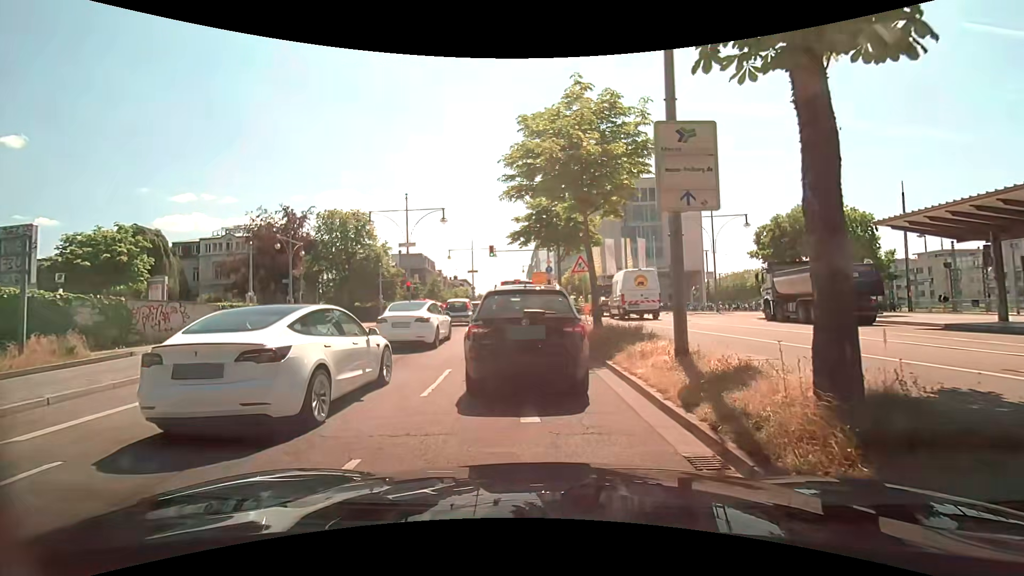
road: primary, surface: asphalt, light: Day
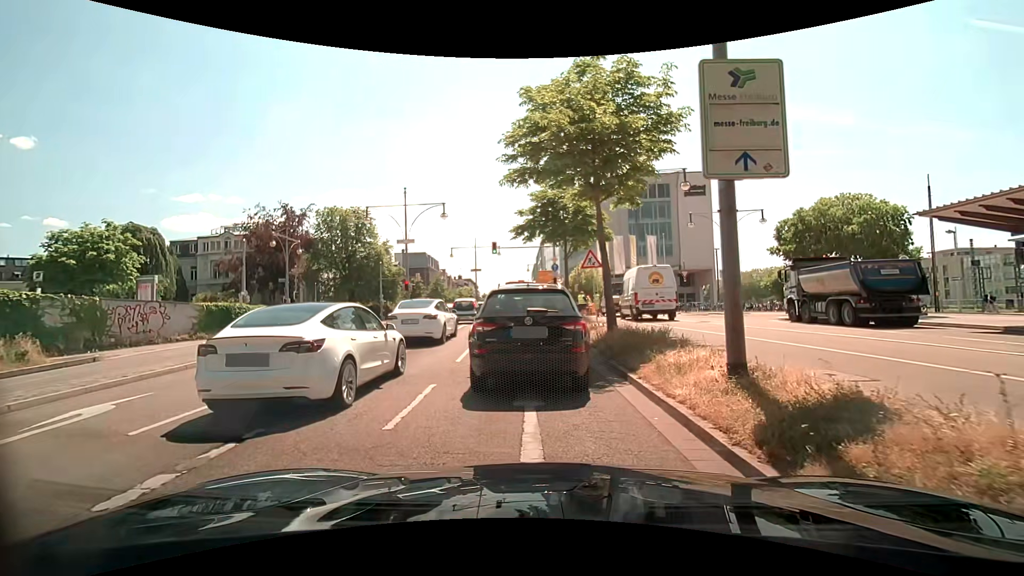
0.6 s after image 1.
(0.0, +2.1) m; -1°
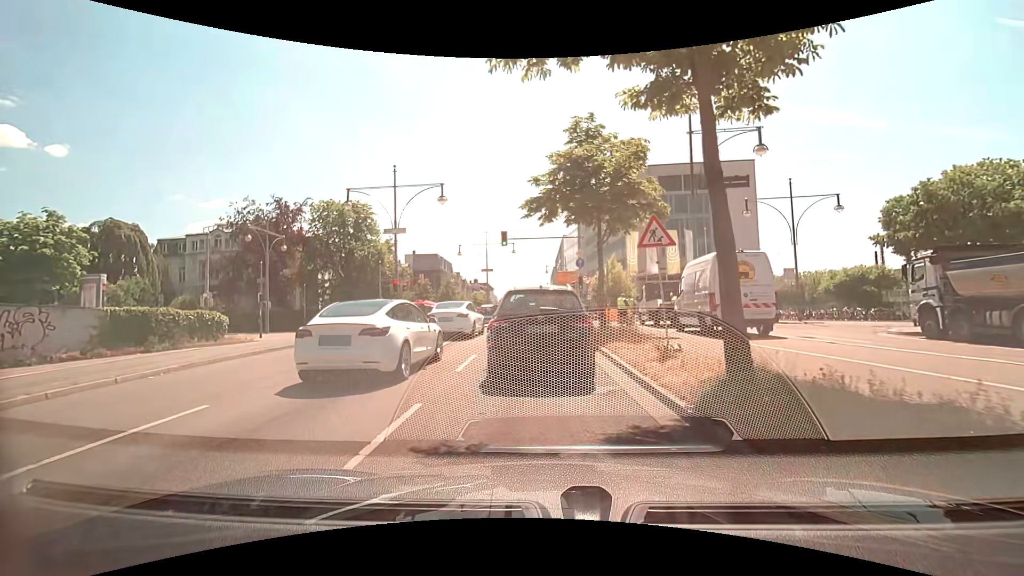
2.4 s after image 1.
(-0.2, +8.0) m; -2°
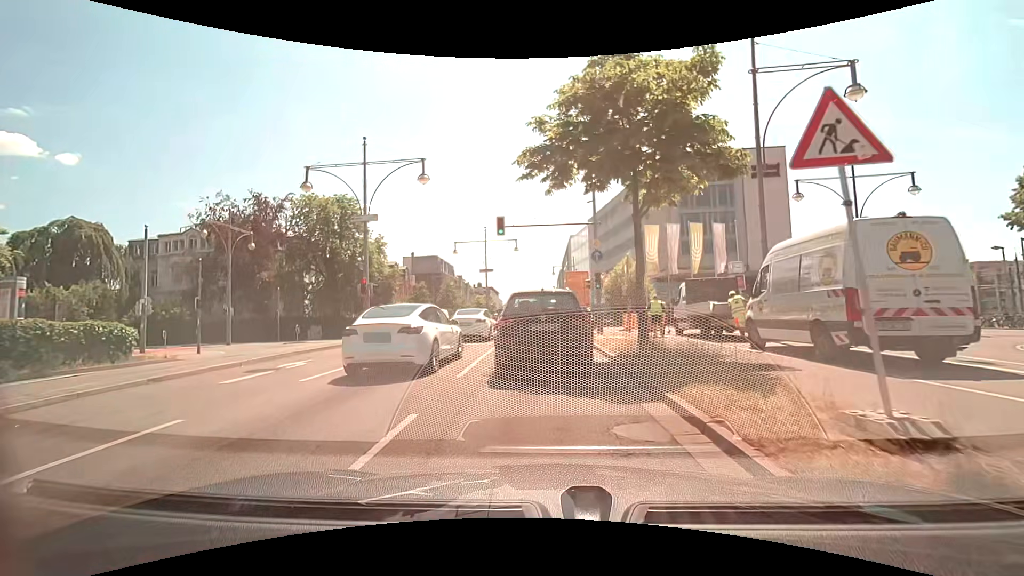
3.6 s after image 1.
(-0.1, +6.6) m; -1°
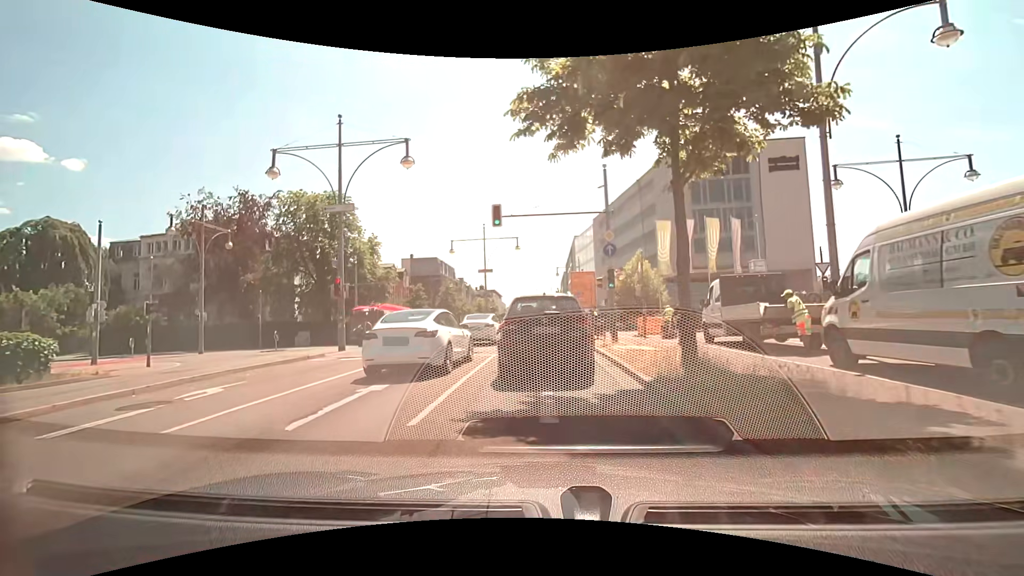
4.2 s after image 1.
(0.0, +3.6) m; 0°
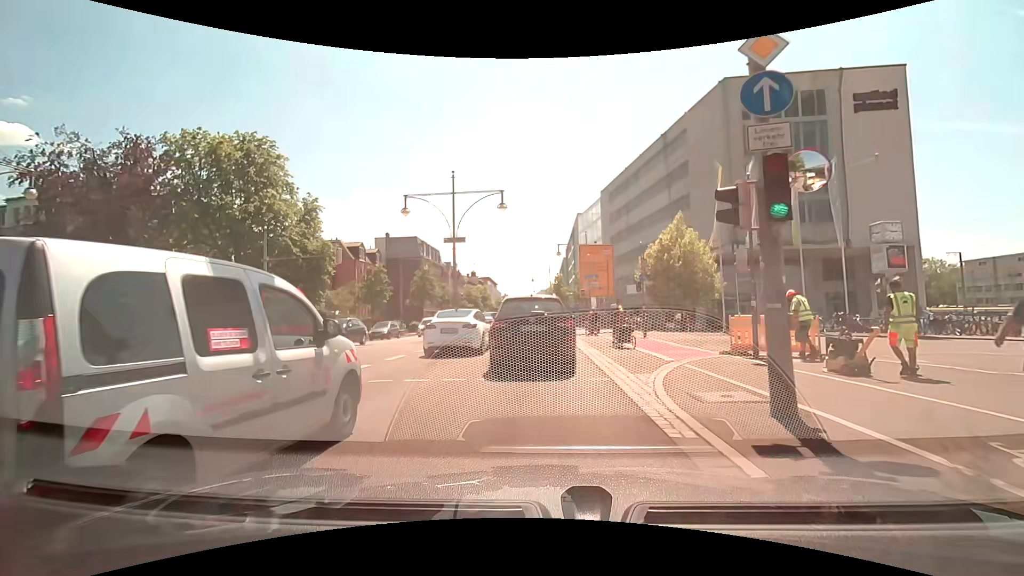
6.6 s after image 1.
(-0.2, +14.8) m; -1°
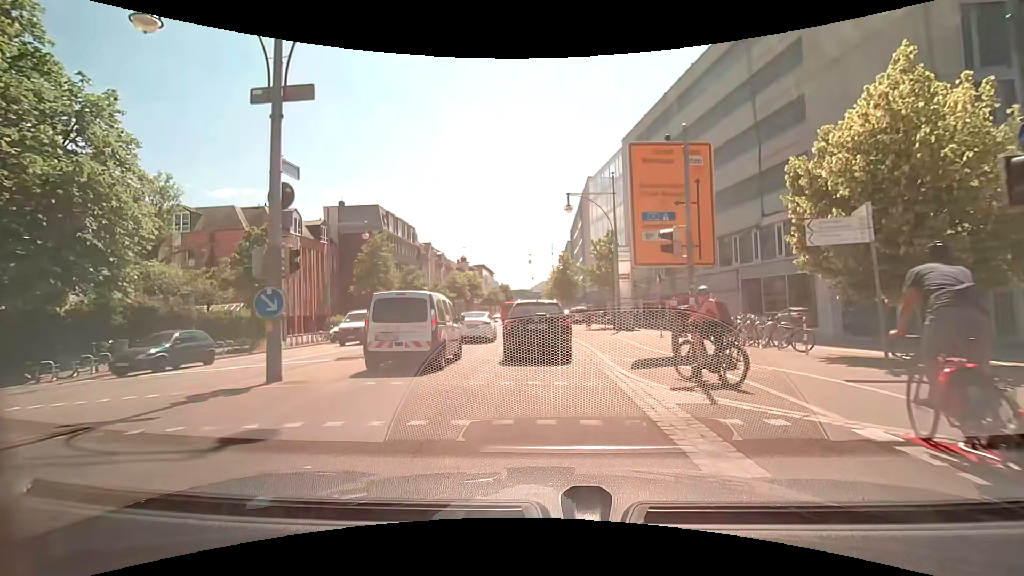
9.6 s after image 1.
(0.0, +20.8) m; 0°
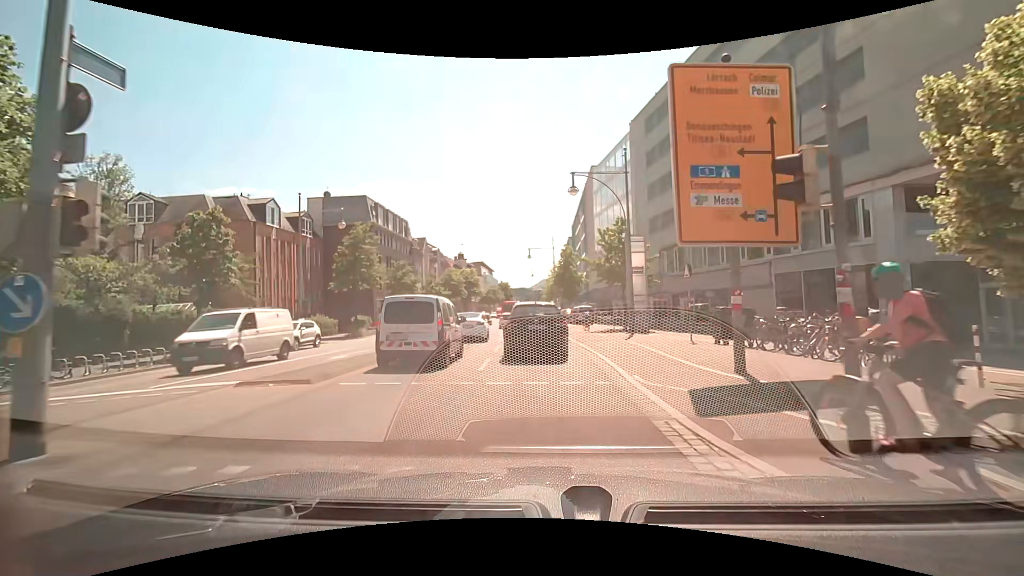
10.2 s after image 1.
(0.0, +4.8) m; 0°
(0, +10) (0, +20) (-1, +30) (-2, +40) (-4, +50) (-5, +60) (-5, +70) (-5, +80) (-5, +90) (-5, +100) m
